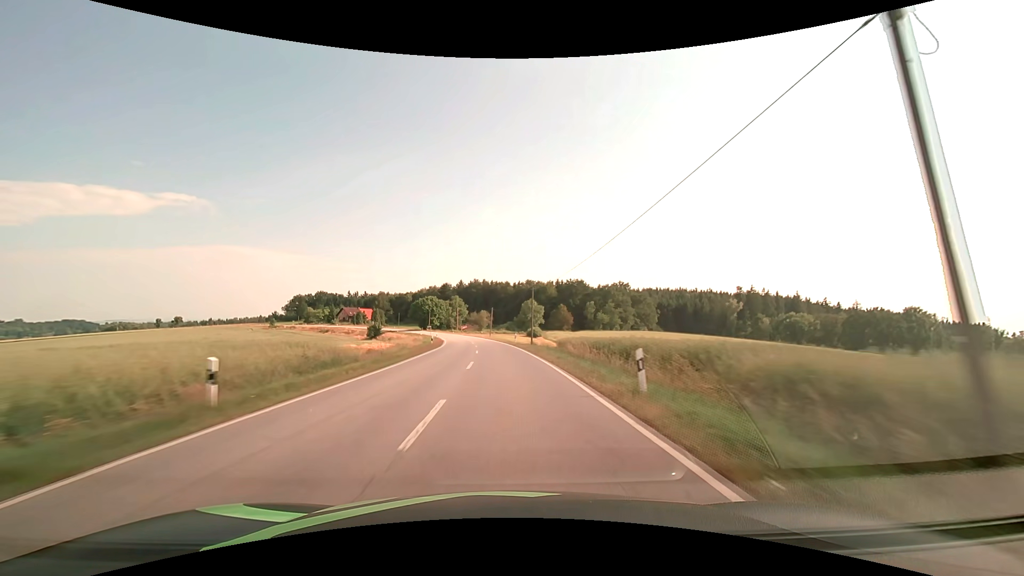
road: secondary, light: Day
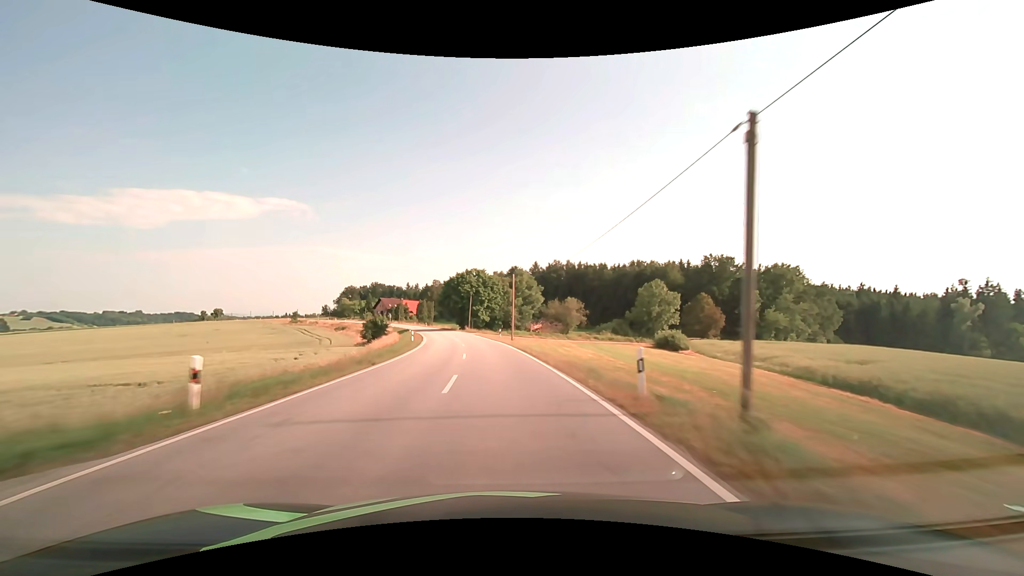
(-5.3, +79.2) m; -9°
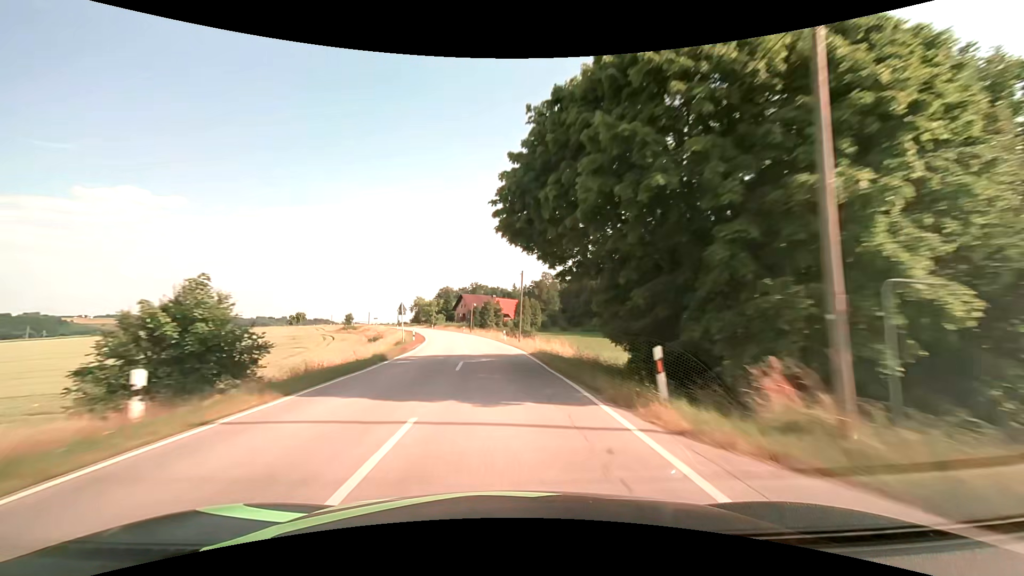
(-9.1, +78.3) m; -13°
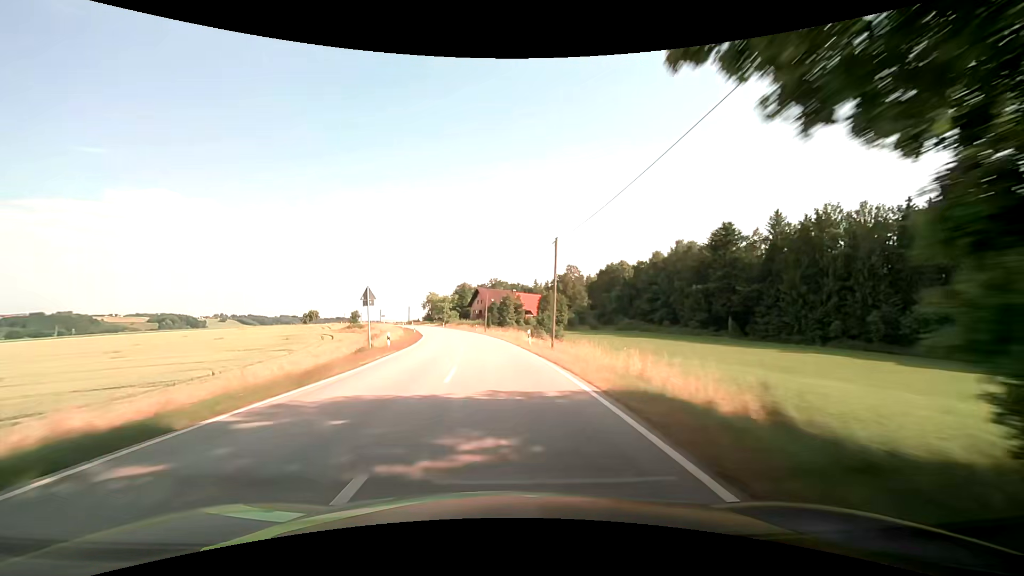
(-0.3, +15.8) m; -3°
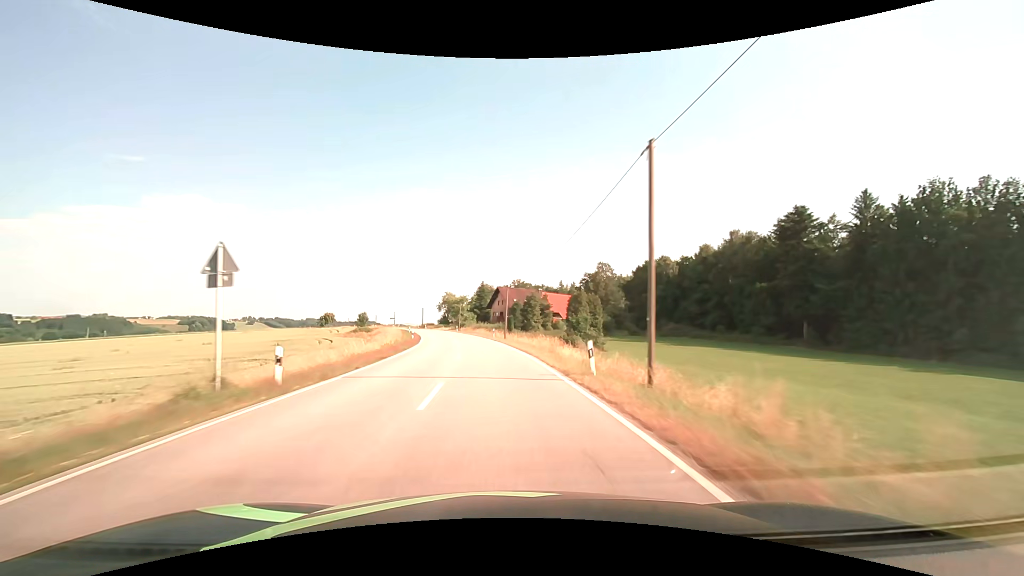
(-0.3, +15.8) m; -3°
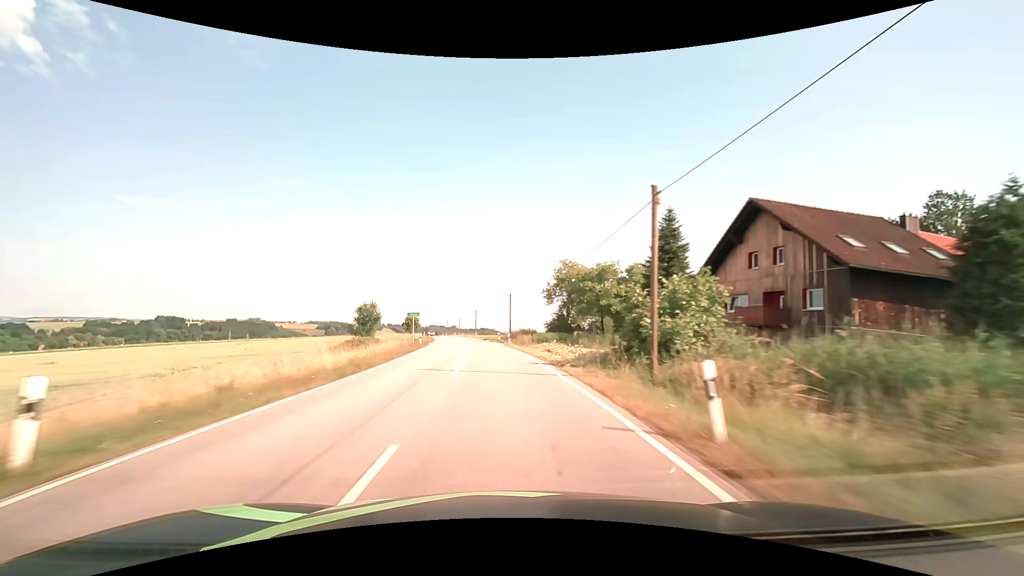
(-9.2, +78.2) m; -13°
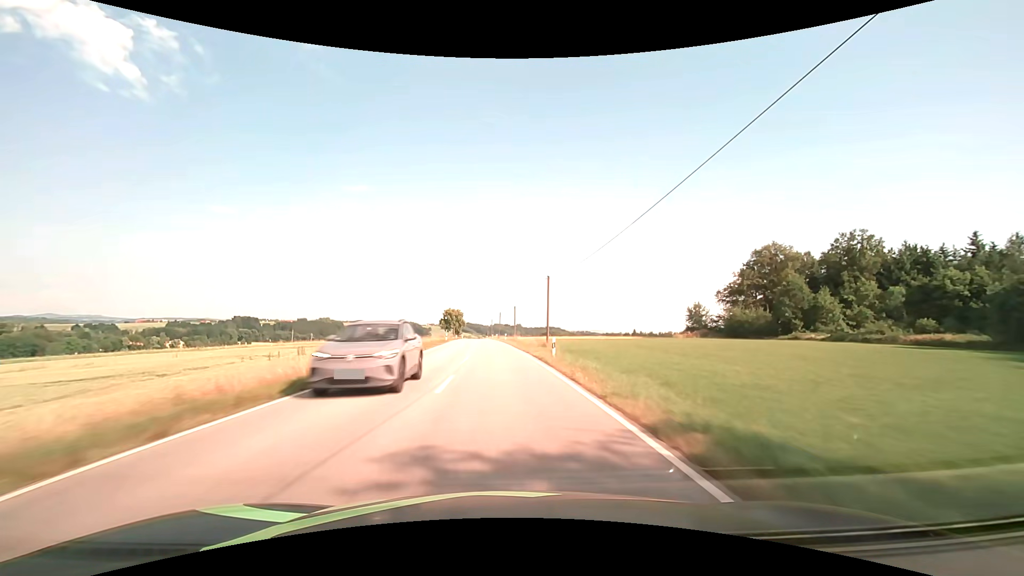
(-4.6, +63.1) m; -8°
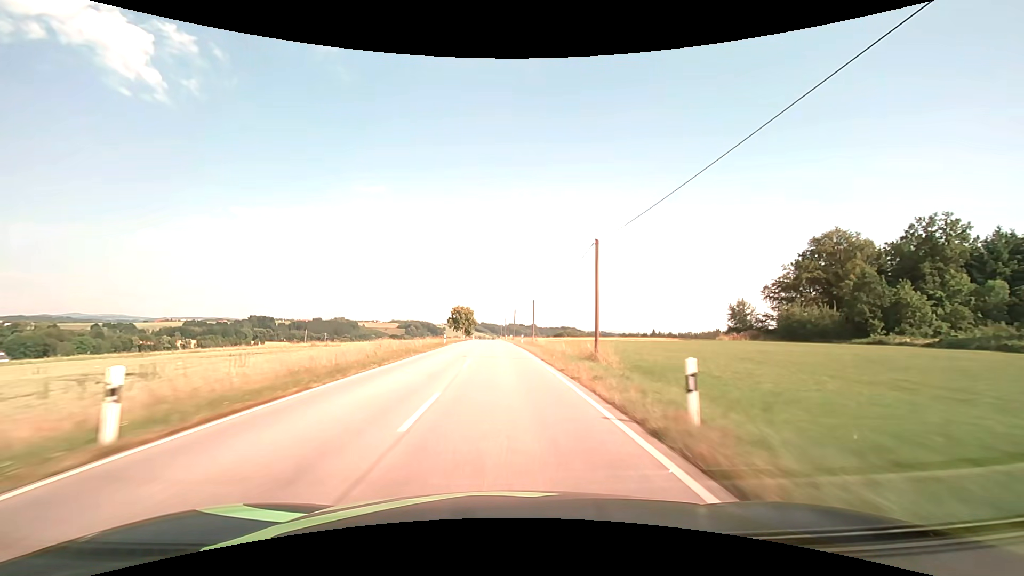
(-0.2, +15.9) m; -2°
(0, +10) (0, +20) (-1, +30) (-1, +40) (-1, +50) (-1, +60) (-2, +70) (-2, +80) (-3, +90) (-3, +100) m
